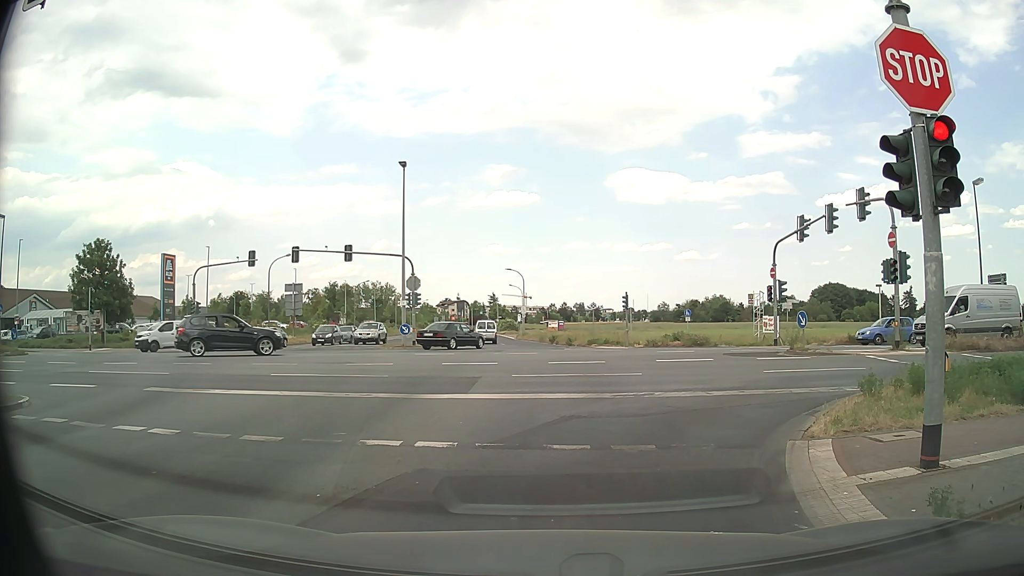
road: tertiary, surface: asphalt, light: Day
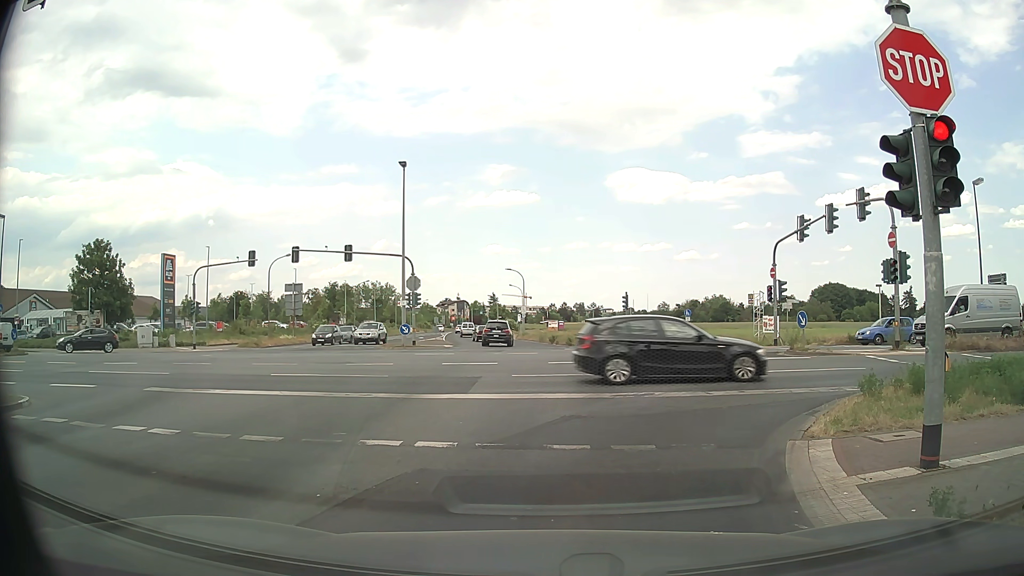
(0.0, 0.0) m; 0°
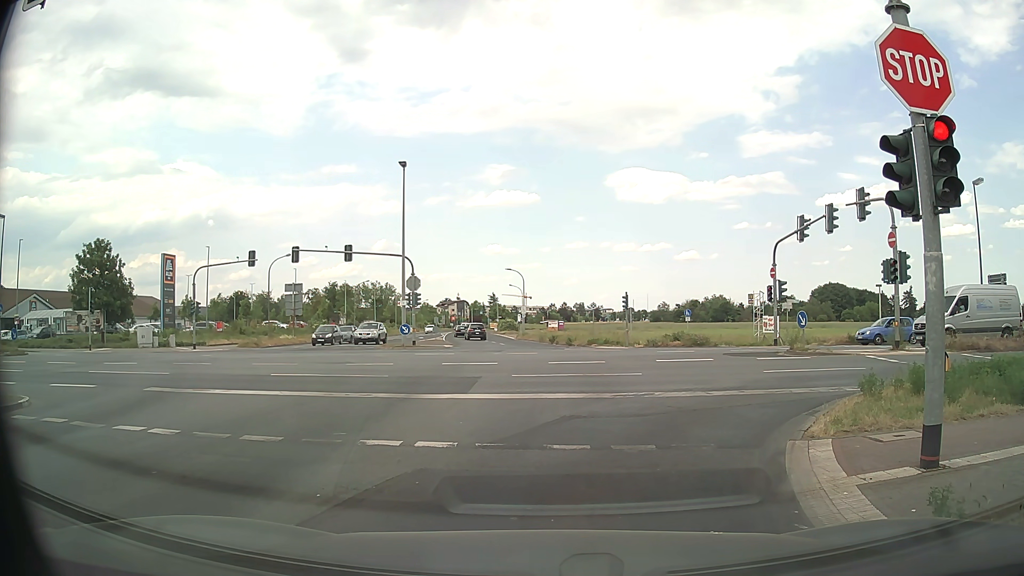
(0.0, 0.0) m; 0°
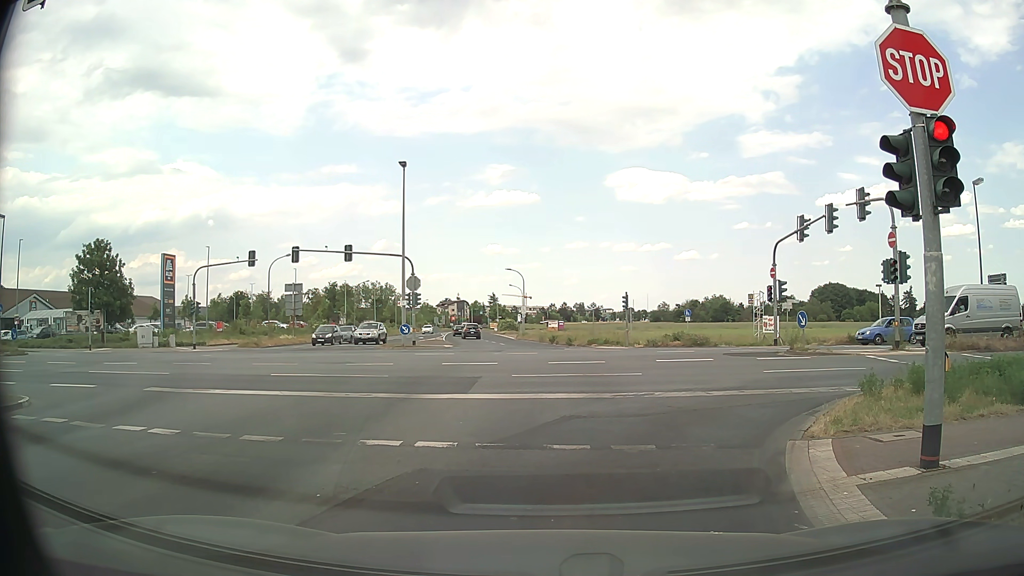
(0.0, 0.0) m; 0°
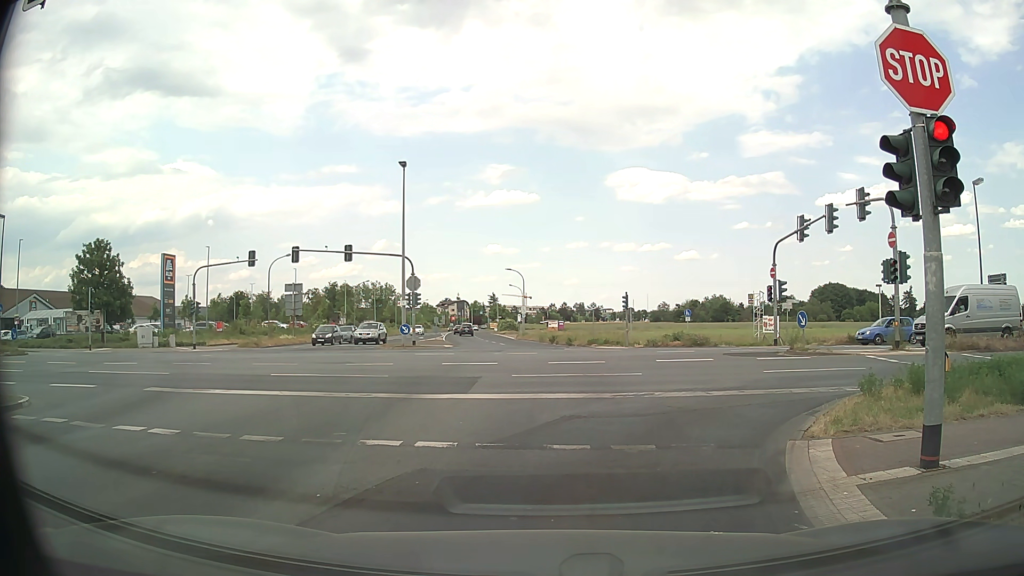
(0.0, 0.0) m; 0°
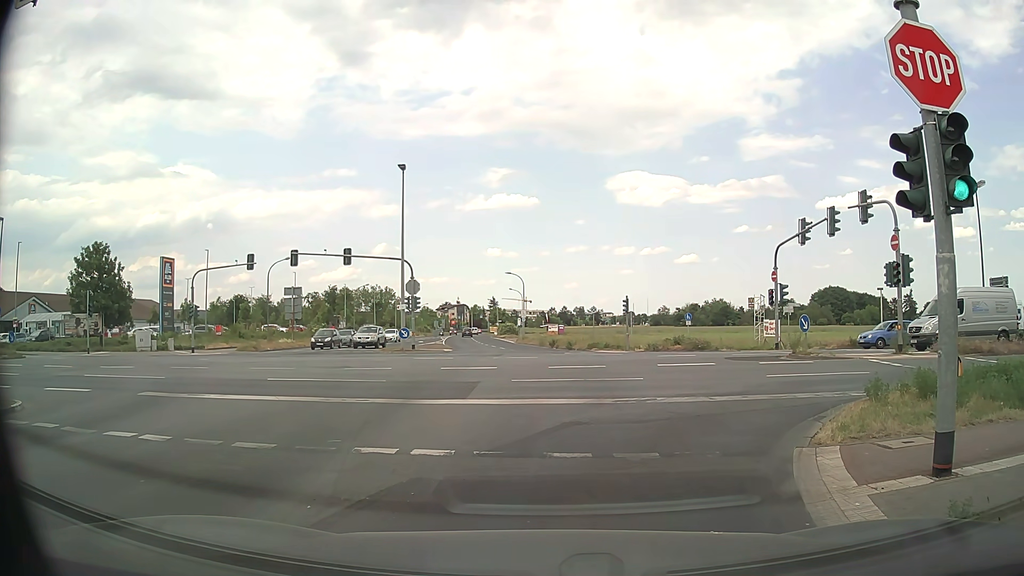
(0.0, +0.2) m; 0°
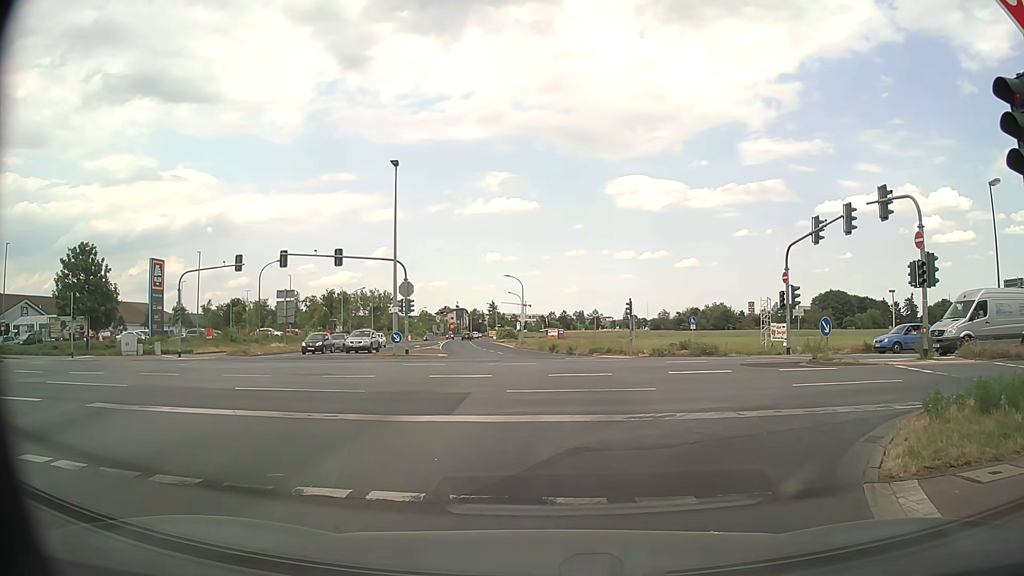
(0.0, +2.0) m; +1°
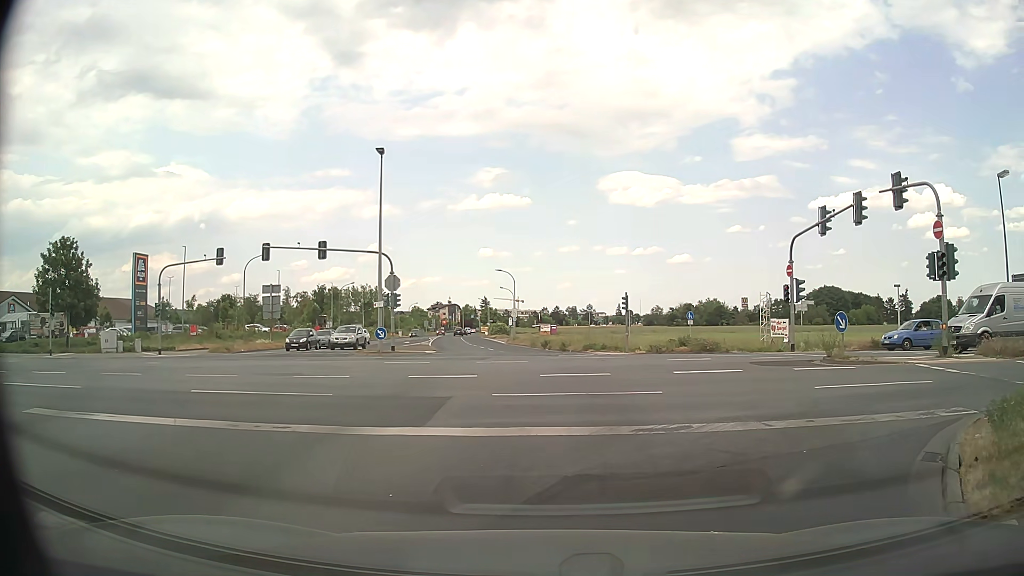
(0.0, +1.8) m; 0°
